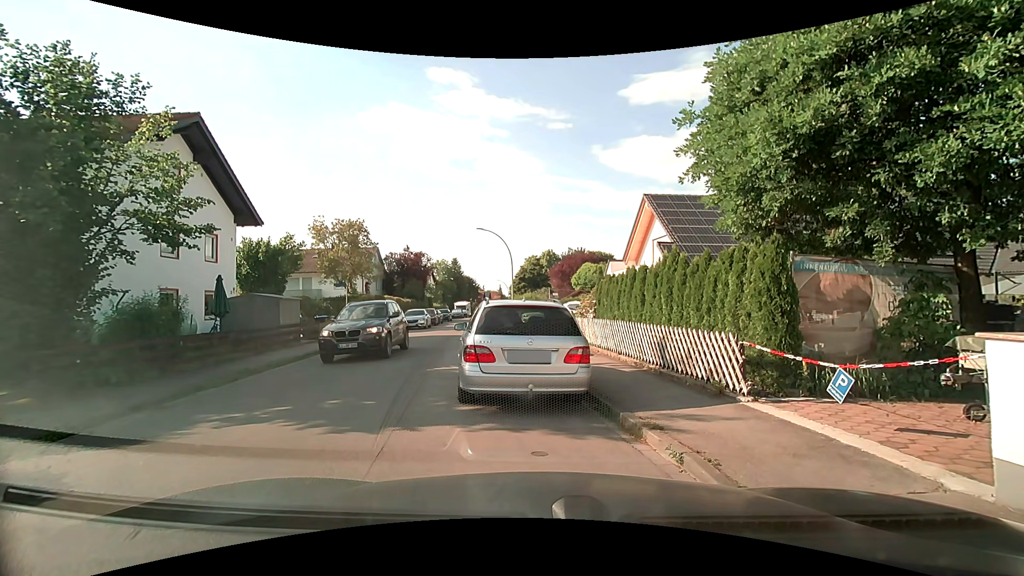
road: residential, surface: asphalt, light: Day
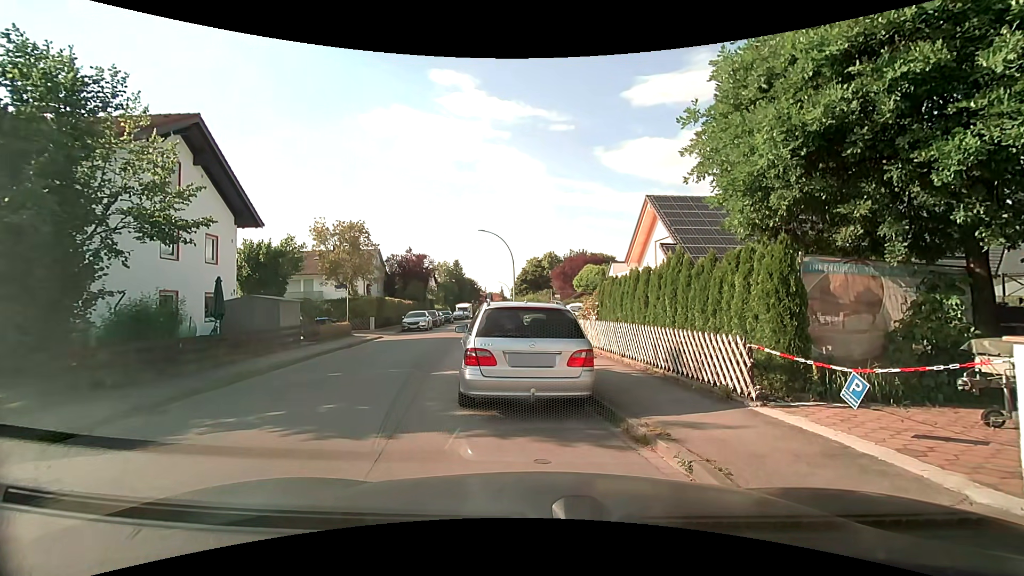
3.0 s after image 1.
(0.0, +0.2) m; 0°
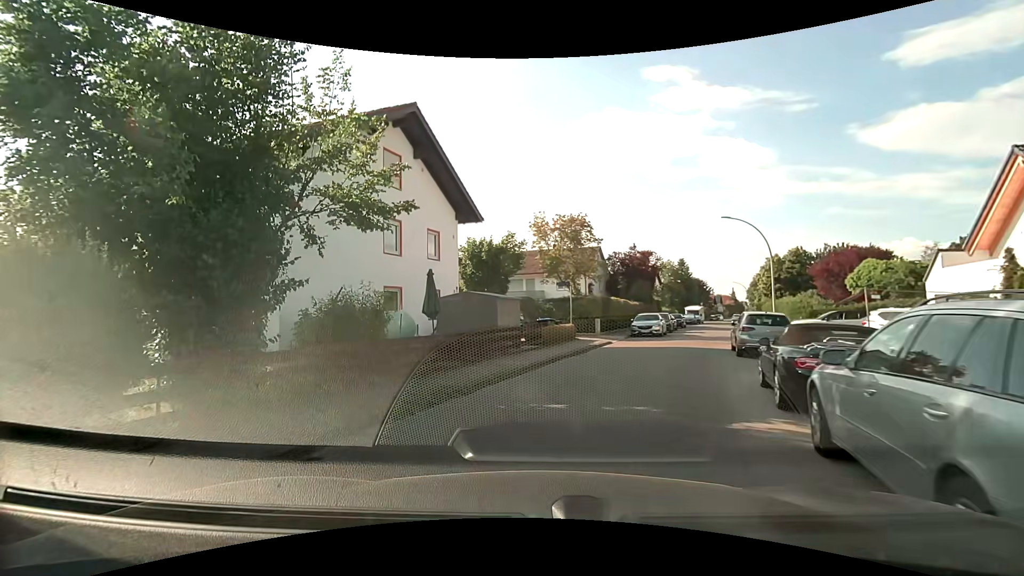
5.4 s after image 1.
(-1.1, +4.6) m; -27°
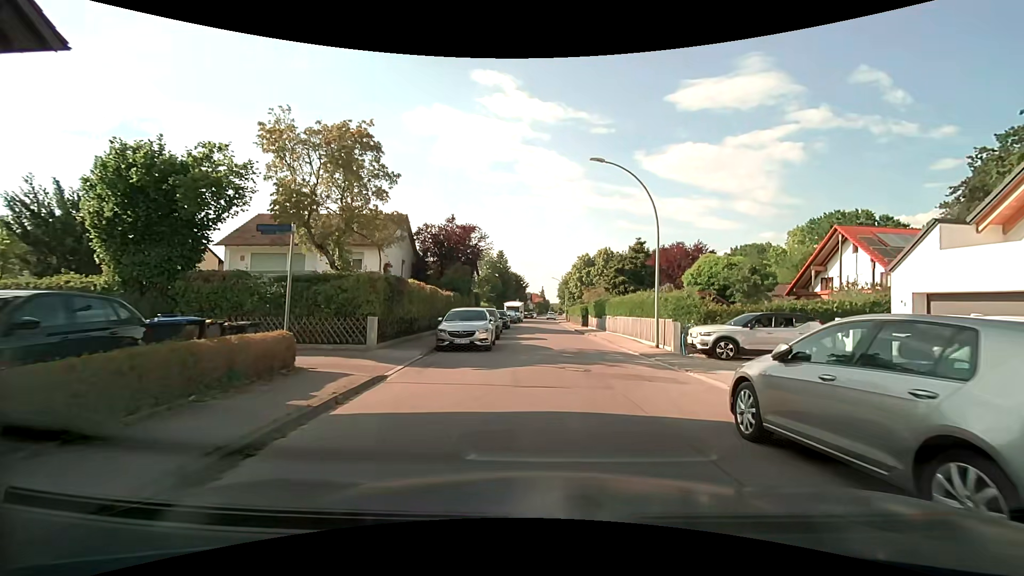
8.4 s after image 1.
(+2.5, +14.9) m; +21°
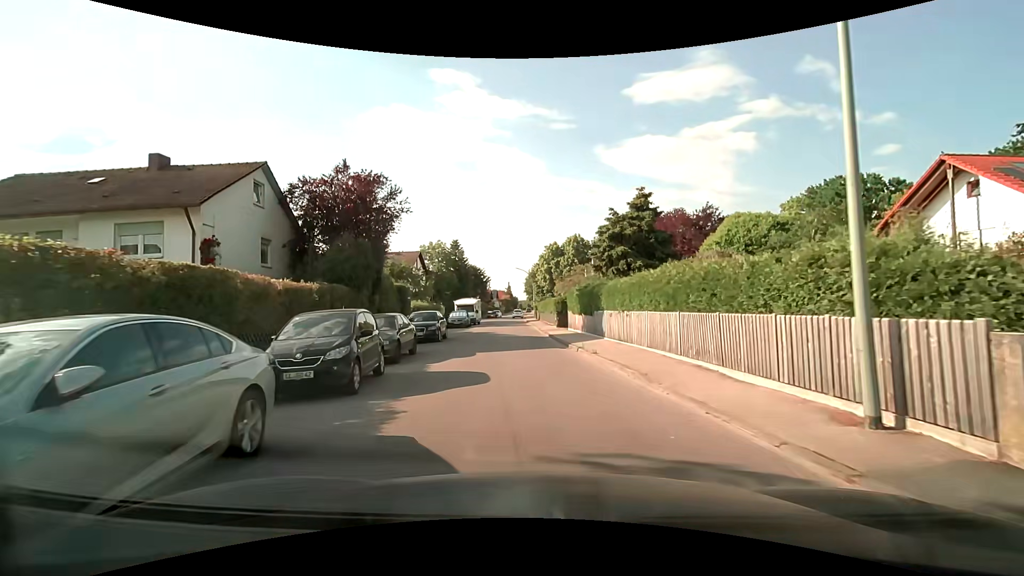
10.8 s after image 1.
(+1.0, +14.8) m; +4°
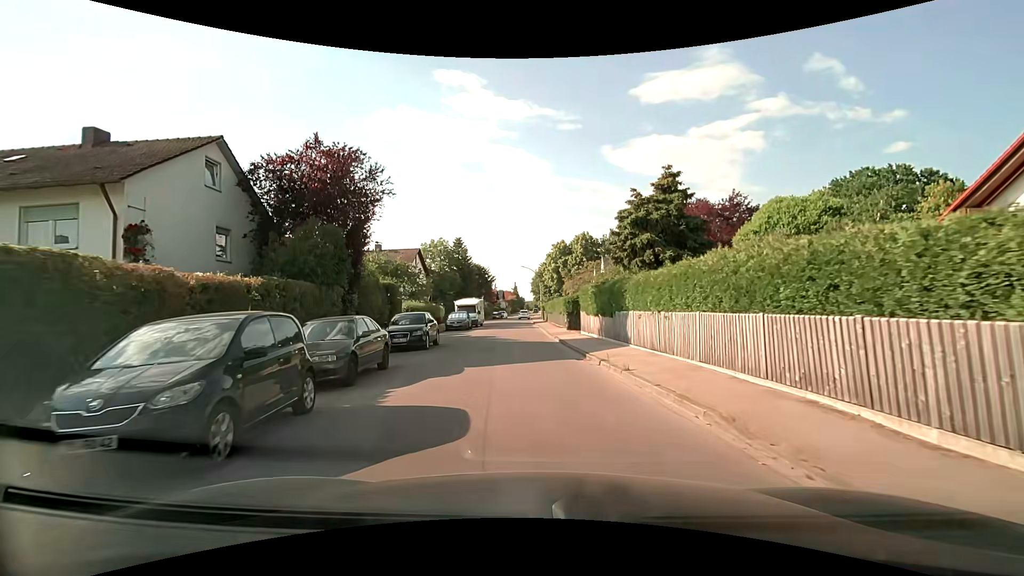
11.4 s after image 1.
(0.0, +4.0) m; 0°
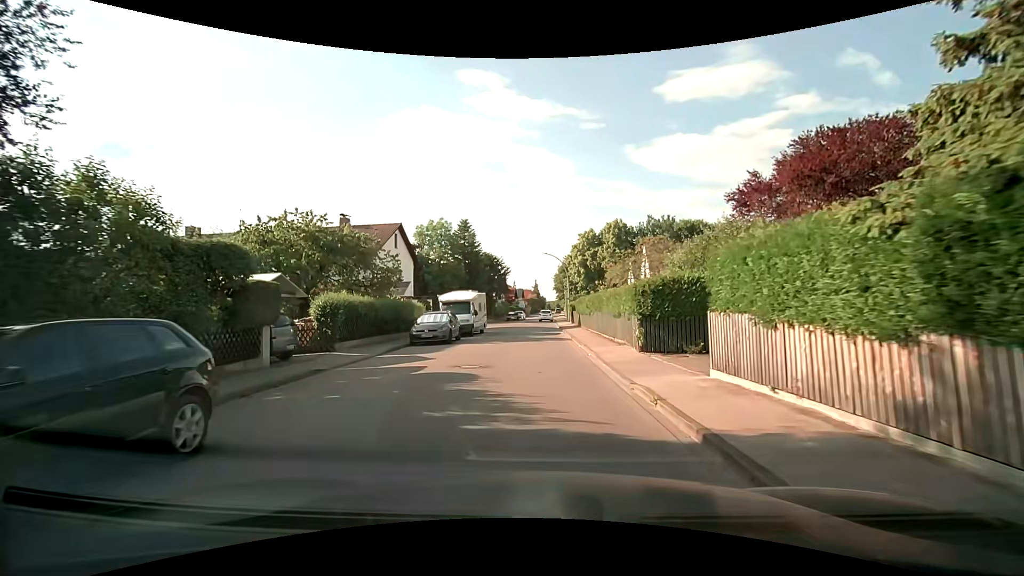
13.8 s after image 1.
(-0.5, +16.4) m; -3°
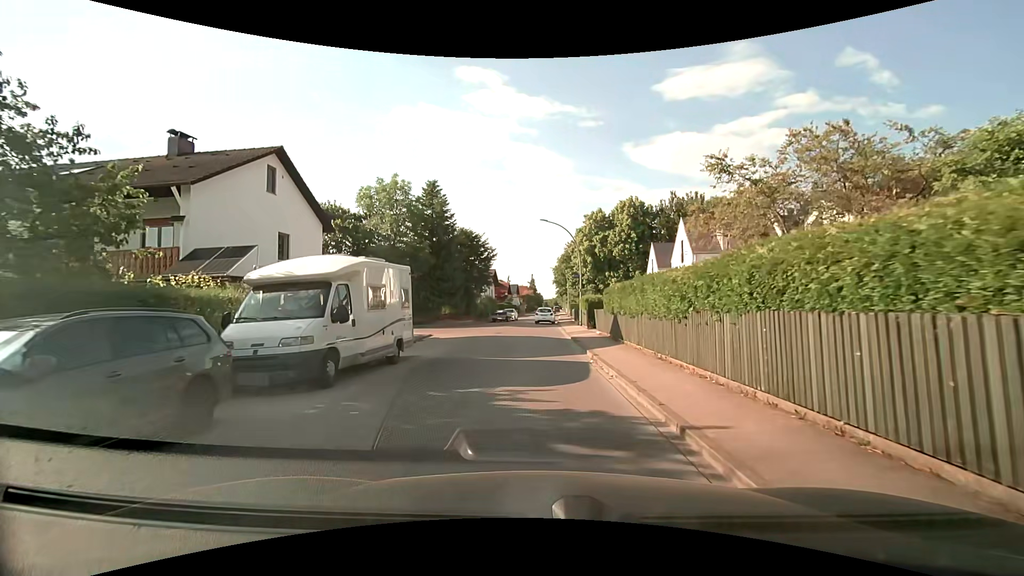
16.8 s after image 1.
(+0.1, +18.7) m; 0°
(0, +10) (0, +20) (0, +30) (-5, +38) (-14, +41) (-24, +41) (-34, +42) (-44, +43) (-54, +44) (-64, +43) m
